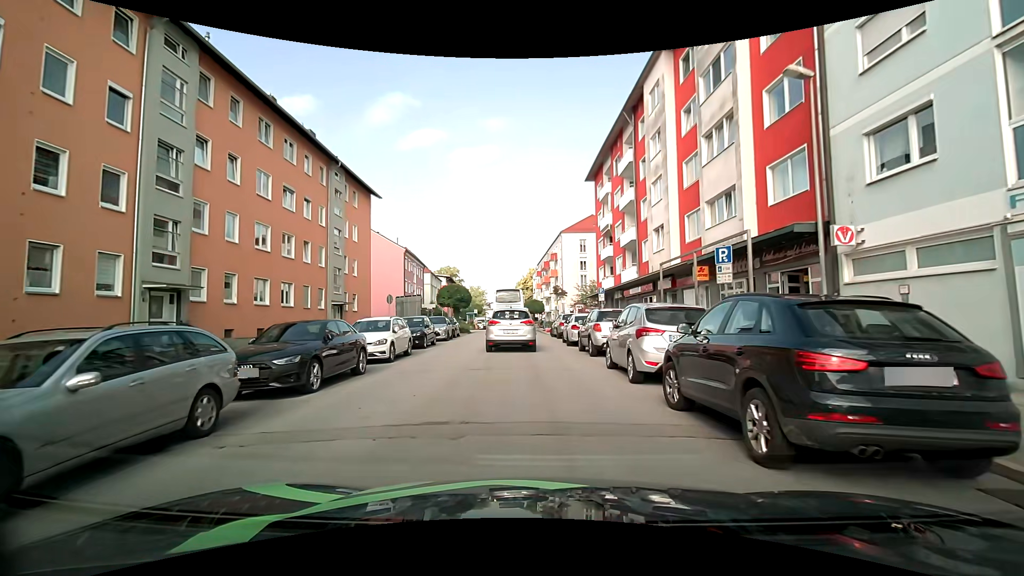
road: tertiary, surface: asphalt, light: Day
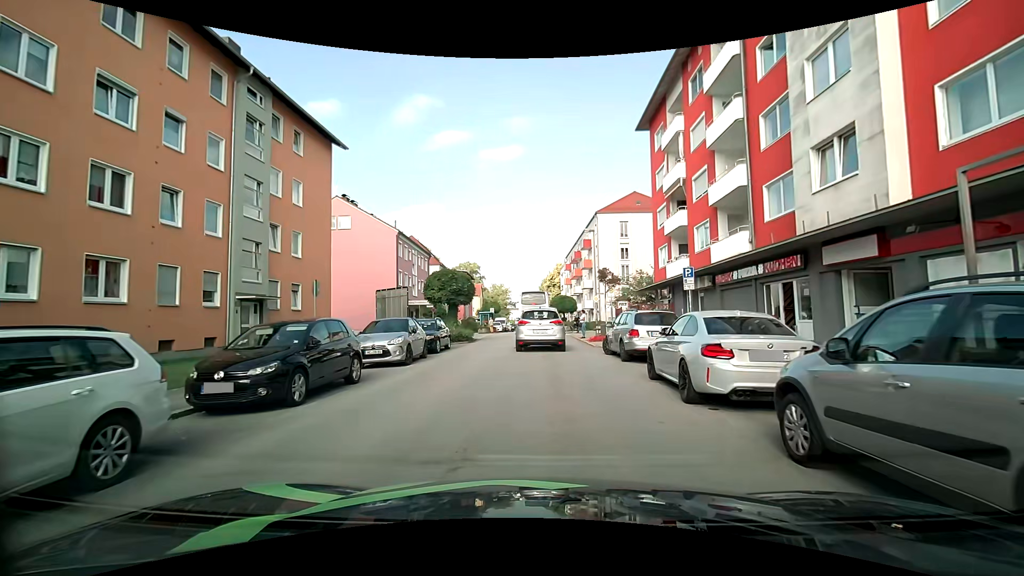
(-0.4, +14.0) m; -2°
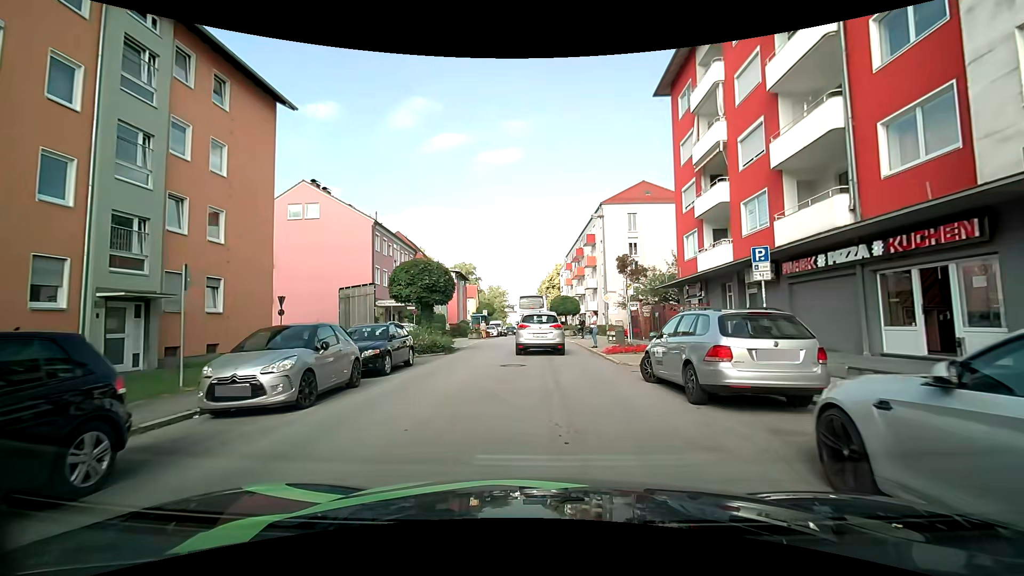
(0.0, +6.6) m; +1°
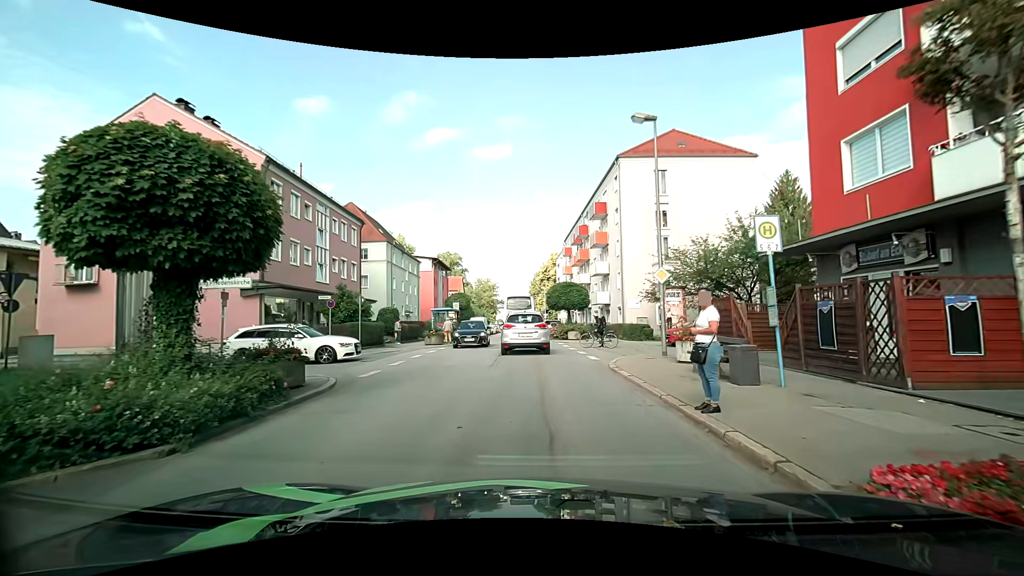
(0.0, +15.4) m; 0°
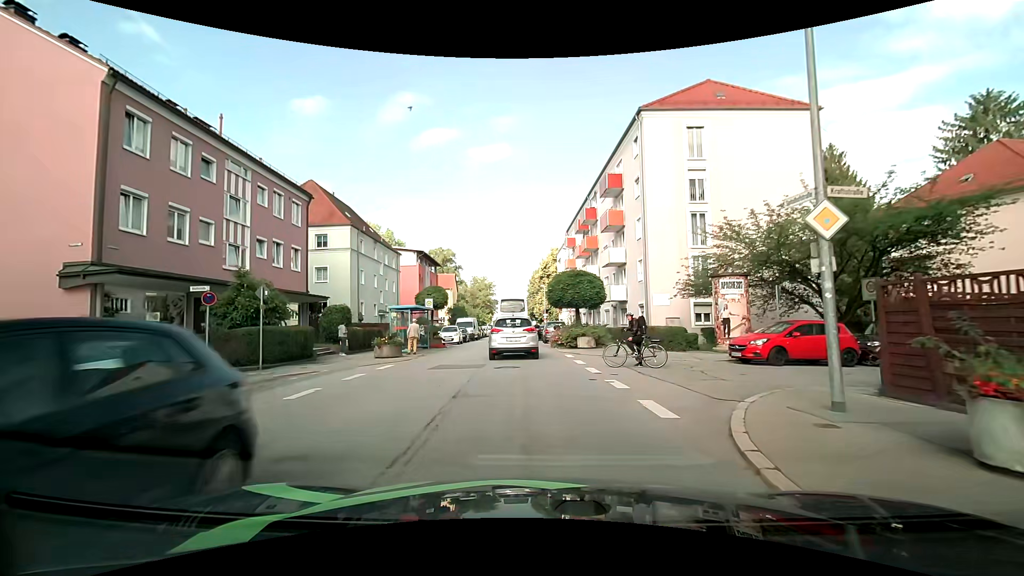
(+0.1, +9.4) m; 0°
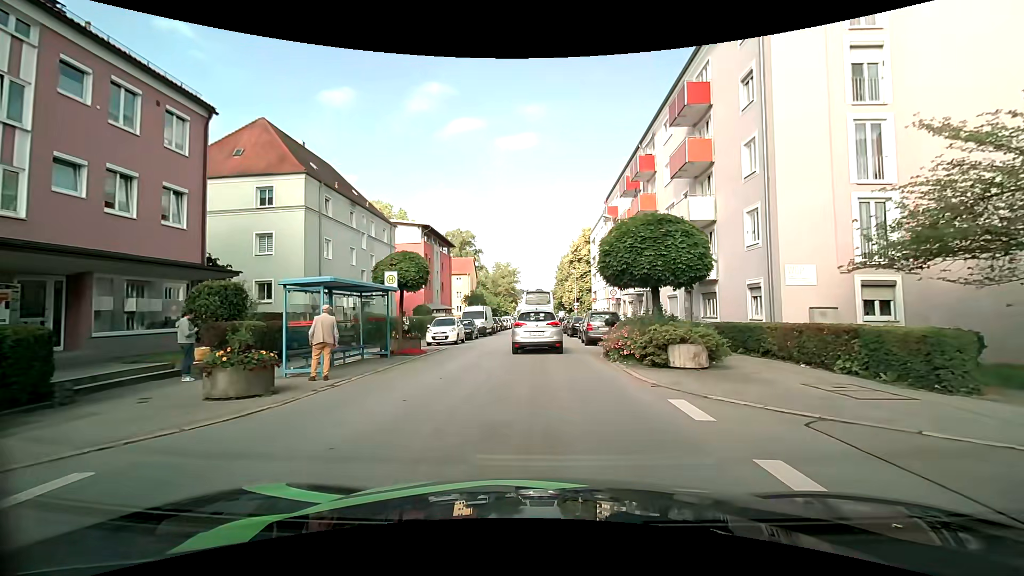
(-0.3, +12.8) m; -2°
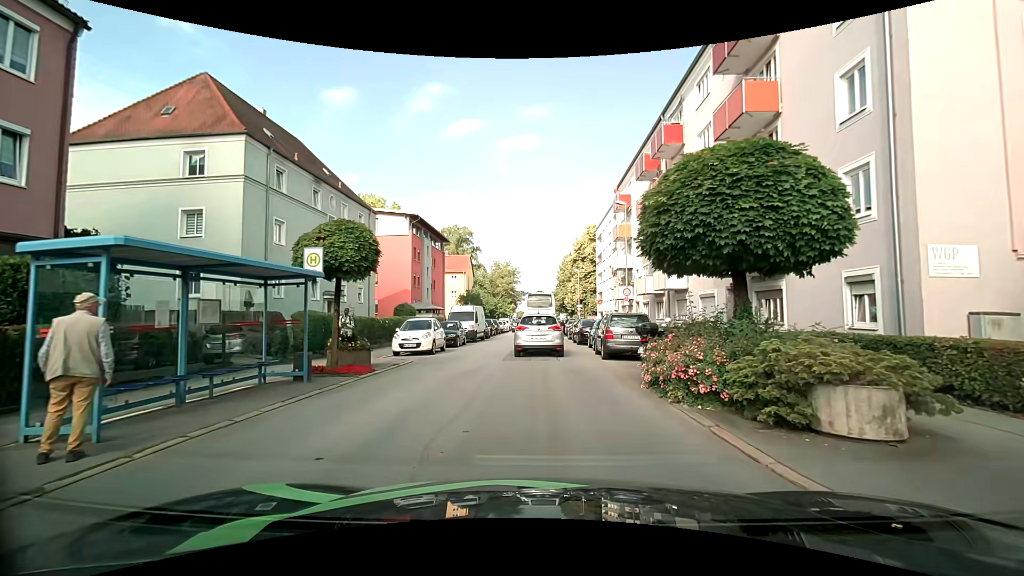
(-0.1, +6.2) m; -2°
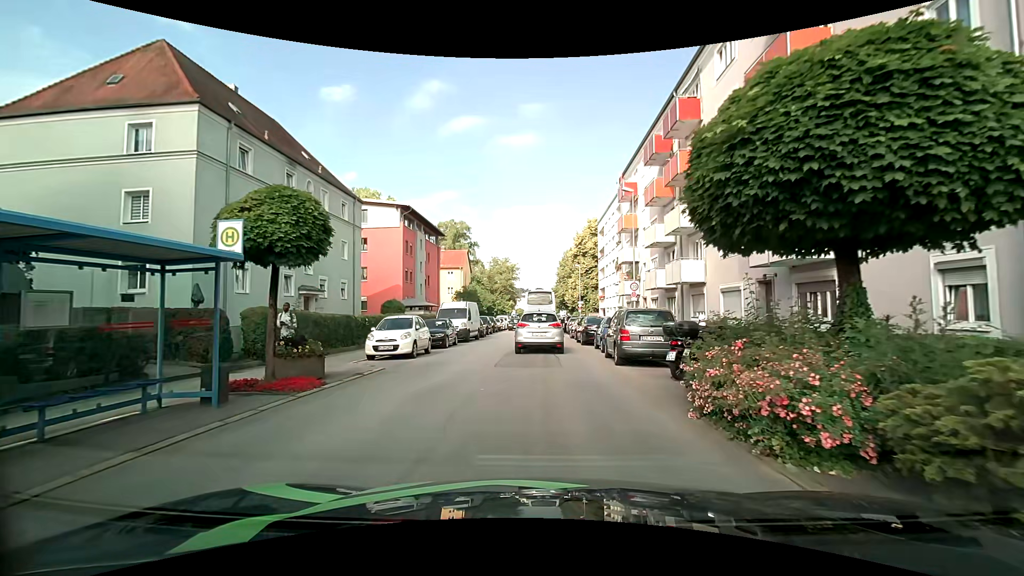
(+0.1, +3.1) m; +1°
(0, +10) (0, +20) (0, +30) (0, +40) (0, +50) (0, +60) (0, +70) (0, +80) (+1, +90) (+1, +100) m
